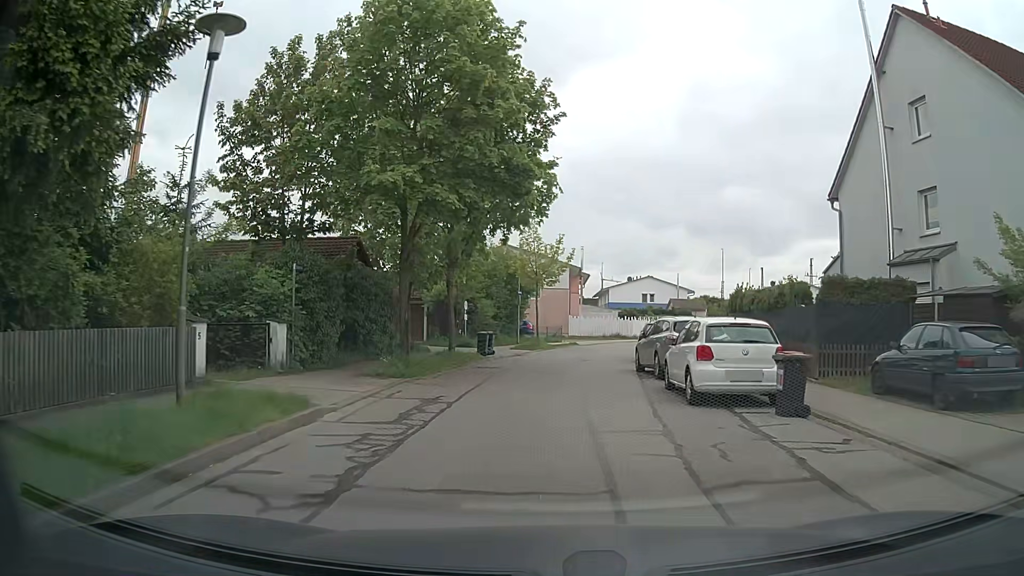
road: residential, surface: asphalt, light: Day
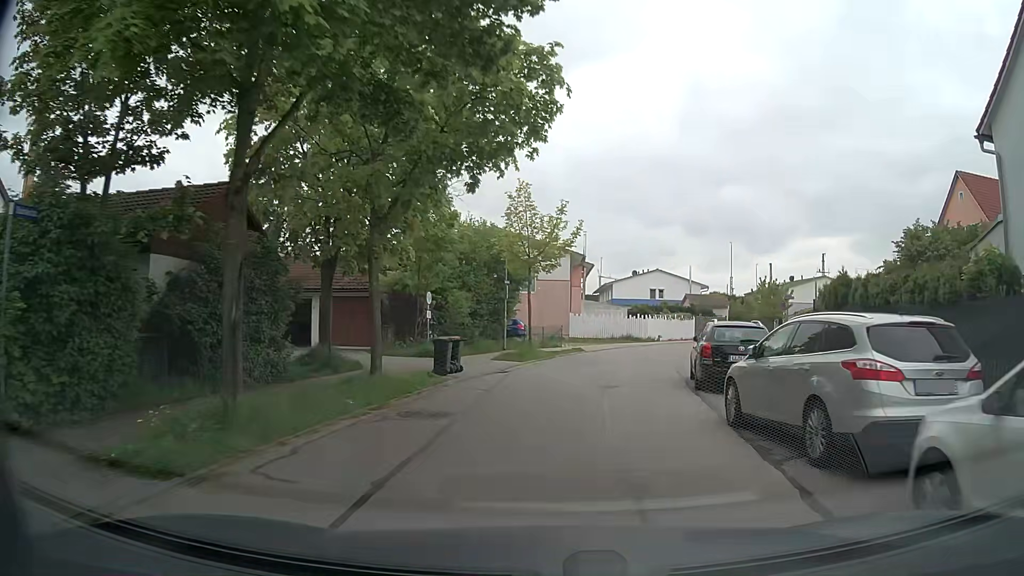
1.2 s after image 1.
(+0.1, +9.9) m; +1°
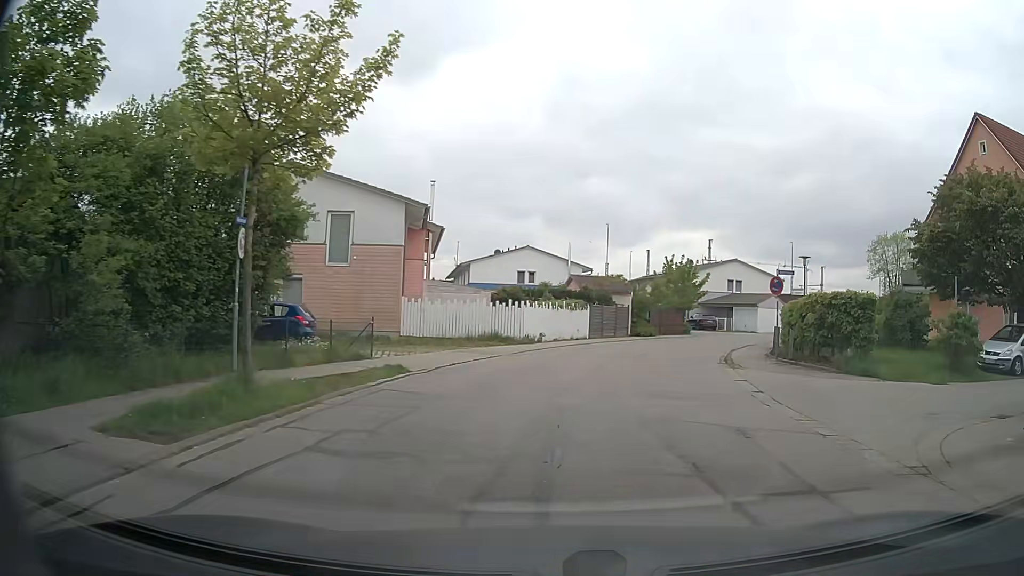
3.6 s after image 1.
(+1.2, +16.4) m; +12°
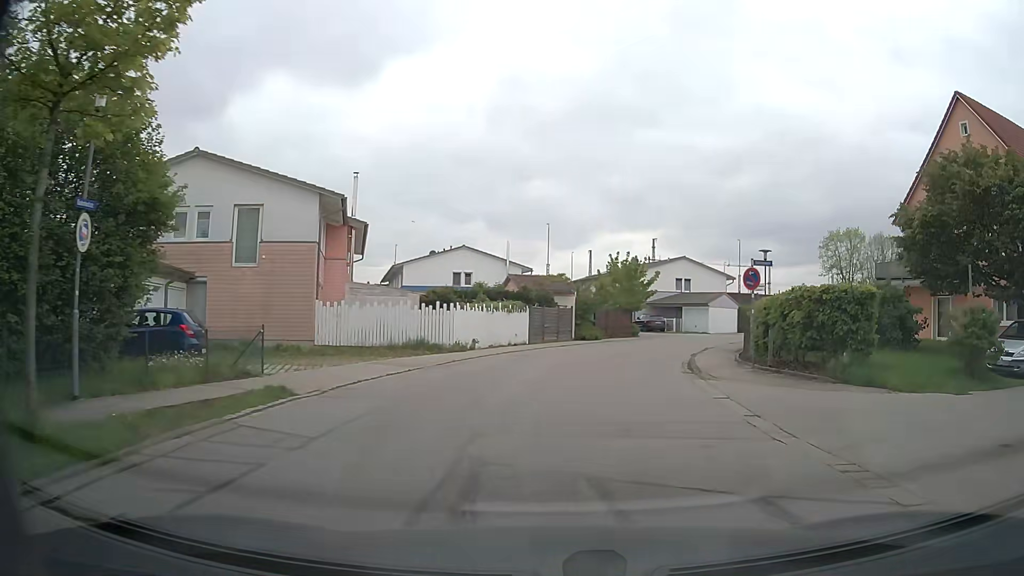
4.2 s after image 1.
(+0.2, +3.6) m; +6°
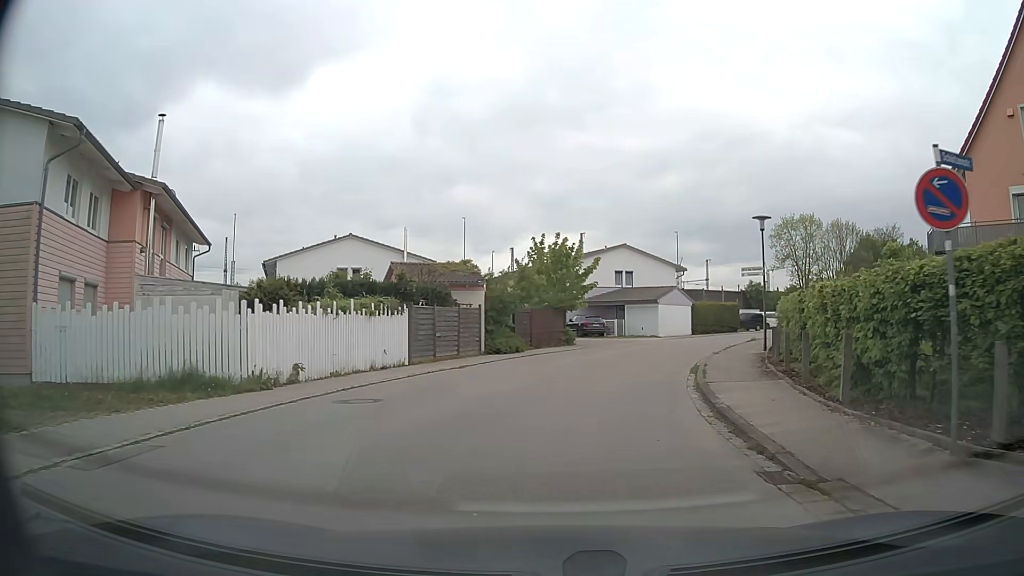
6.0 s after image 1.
(+0.8, +12.4) m; +6°
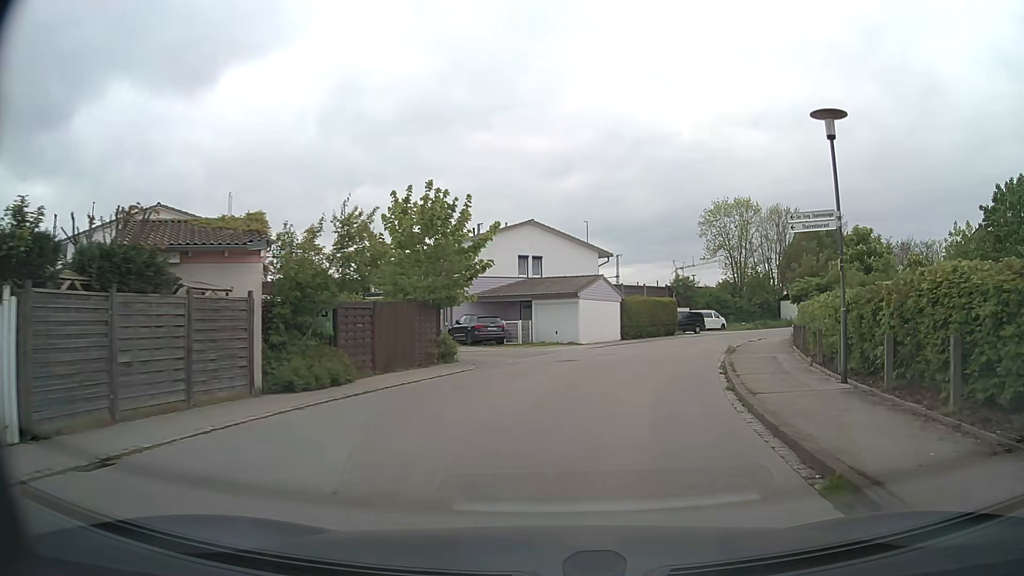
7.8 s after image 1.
(+0.9, +14.0) m; +8°
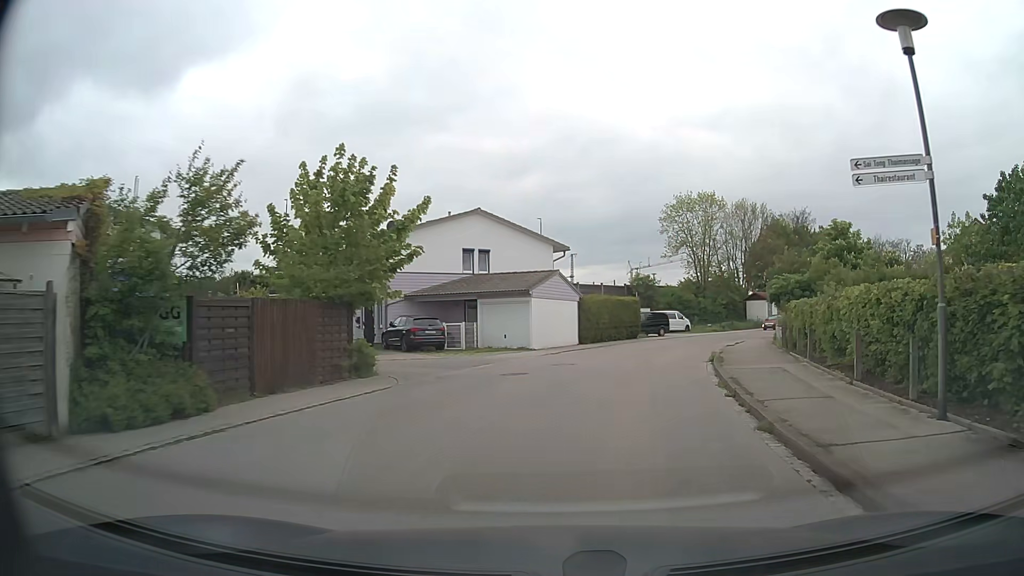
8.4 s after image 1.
(+0.2, +4.9) m; +4°
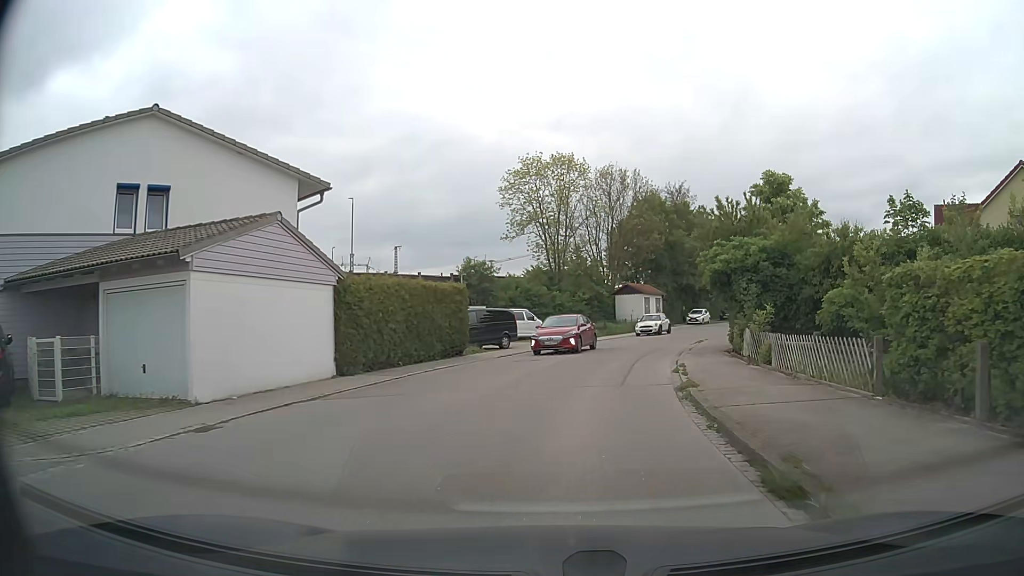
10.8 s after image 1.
(+2.6, +19.5) m; +14°
